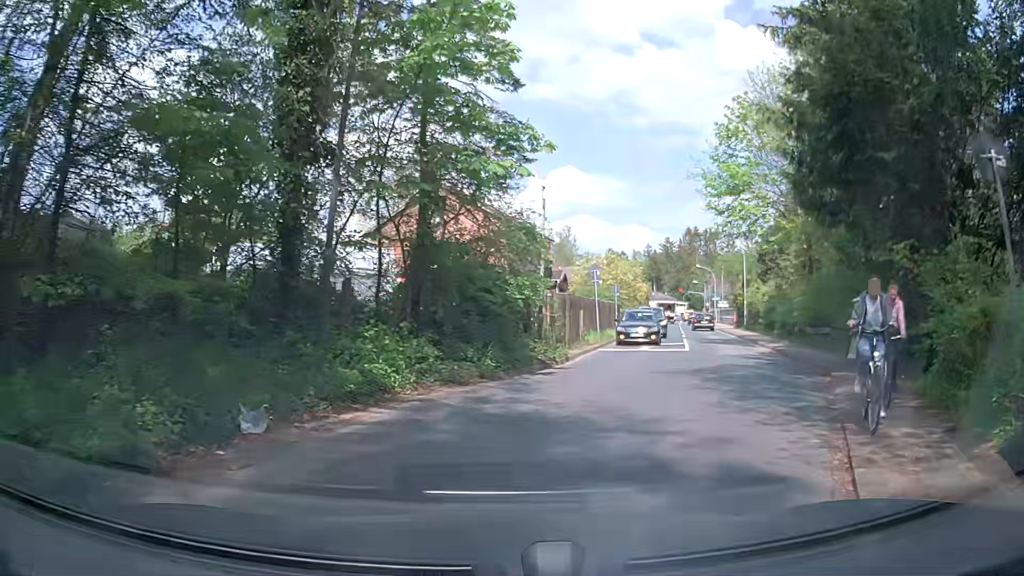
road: tertiary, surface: asphalt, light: Day
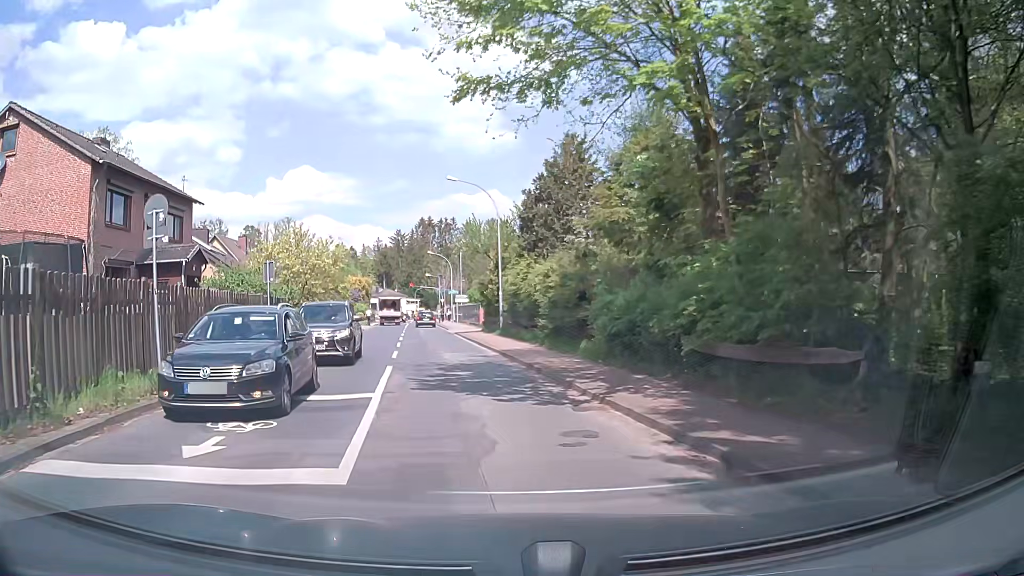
(+5.1, +17.8) m; +24°
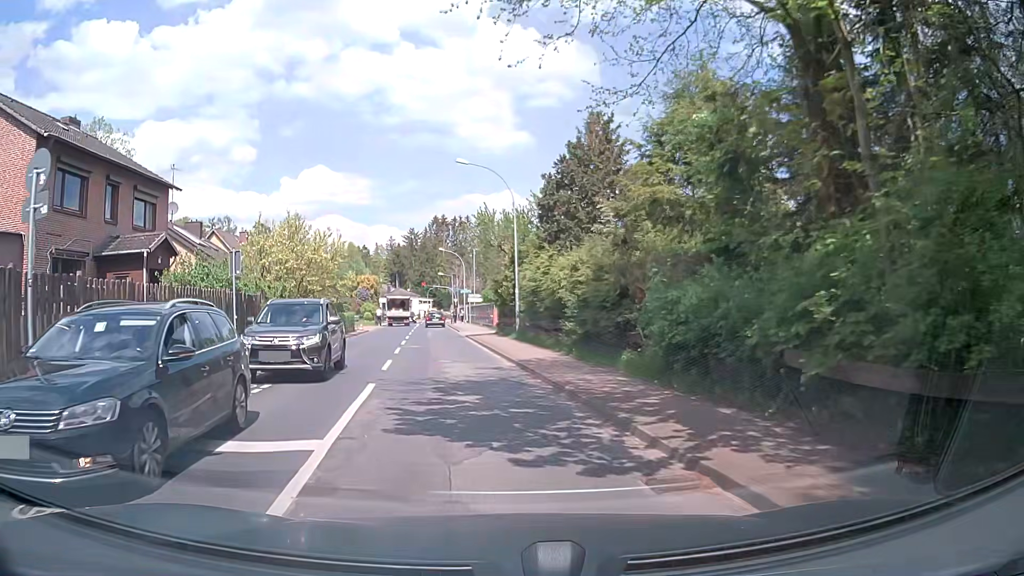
(-0.1, +4.1) m; -2°
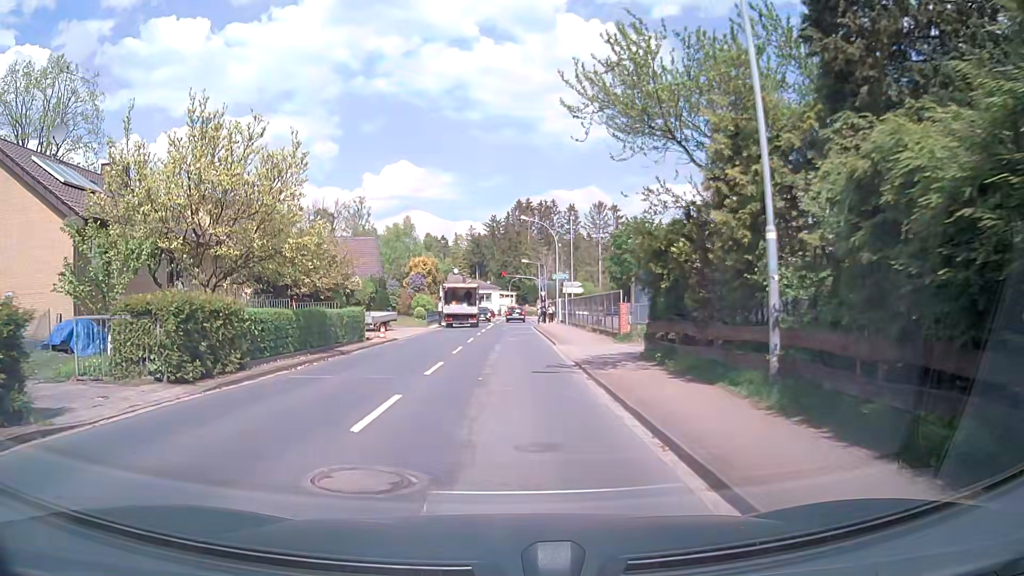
(-1.3, +21.3) m; -7°
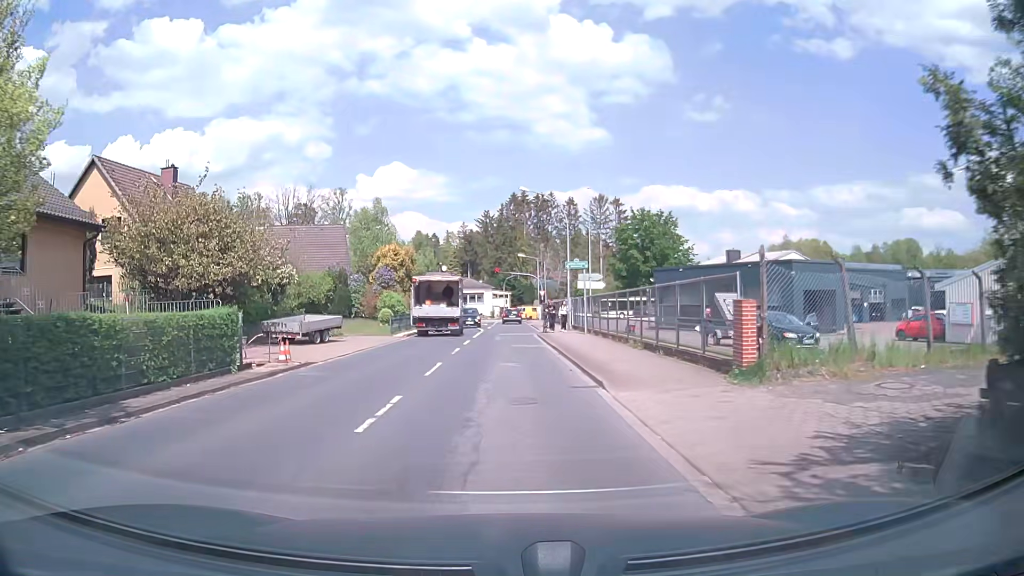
(0.0, +12.6) m; +1°
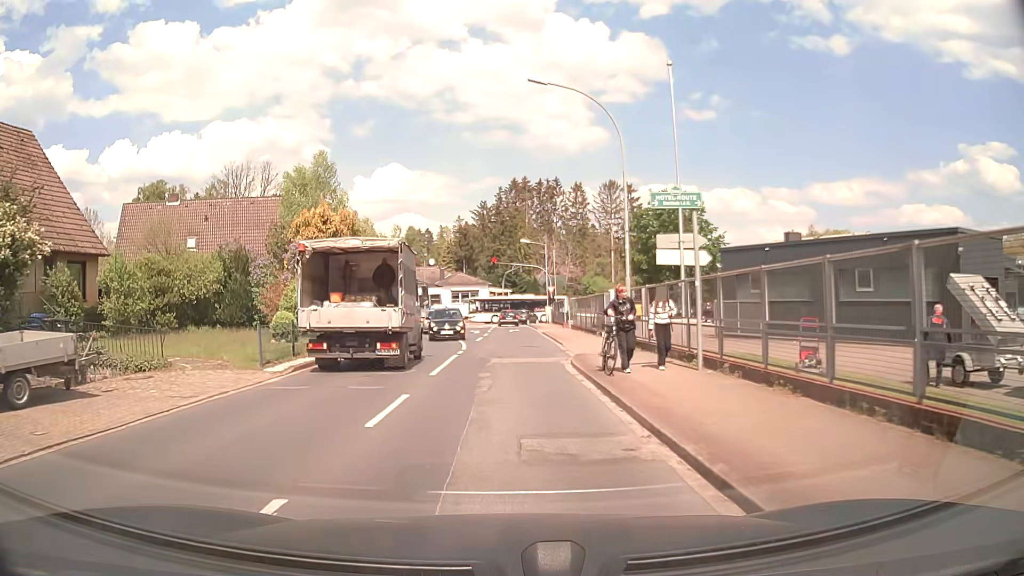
(0.0, +18.3) m; 0°
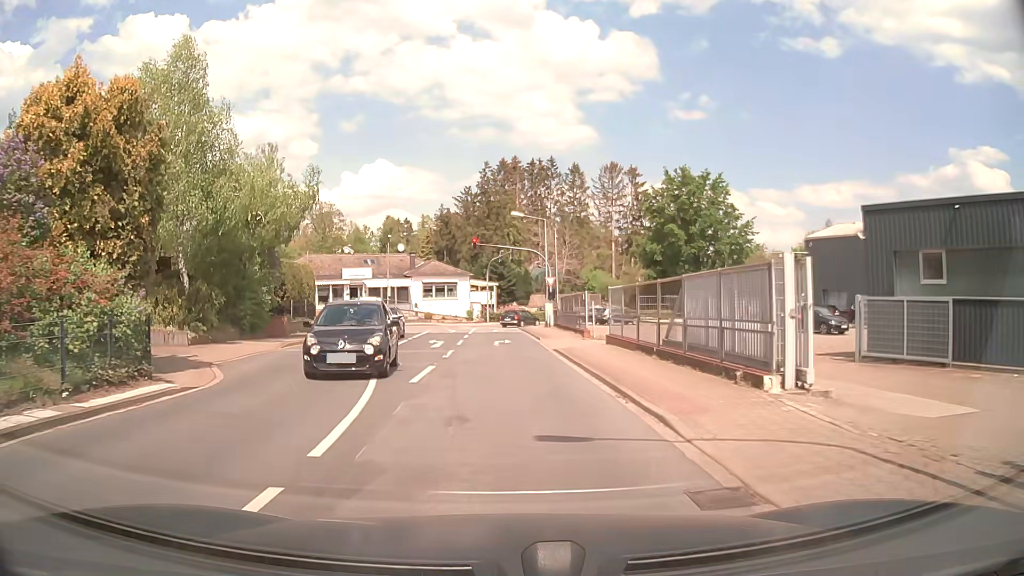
(+0.1, +17.4) m; +2°
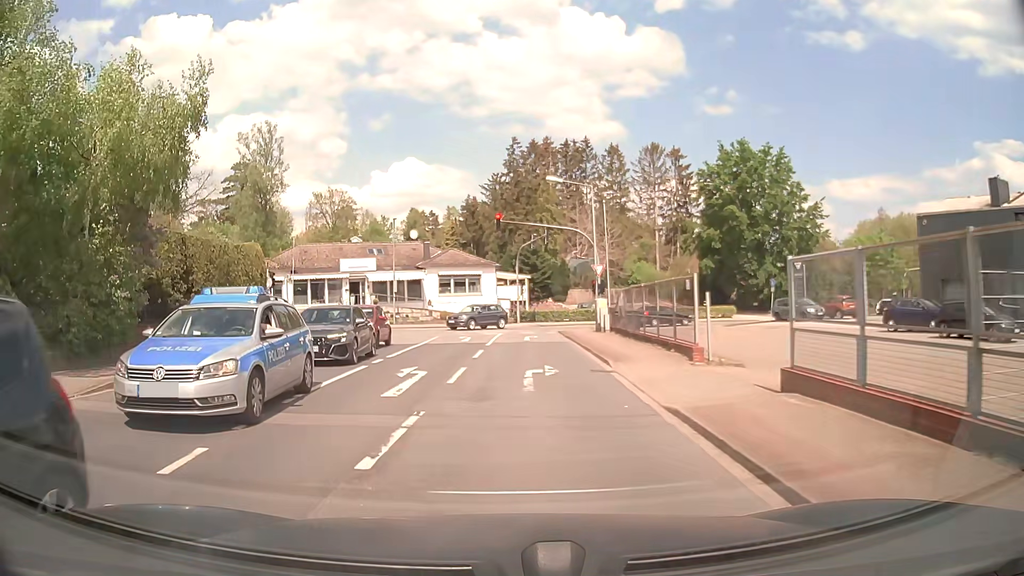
(-0.1, +12.5) m; -3°
